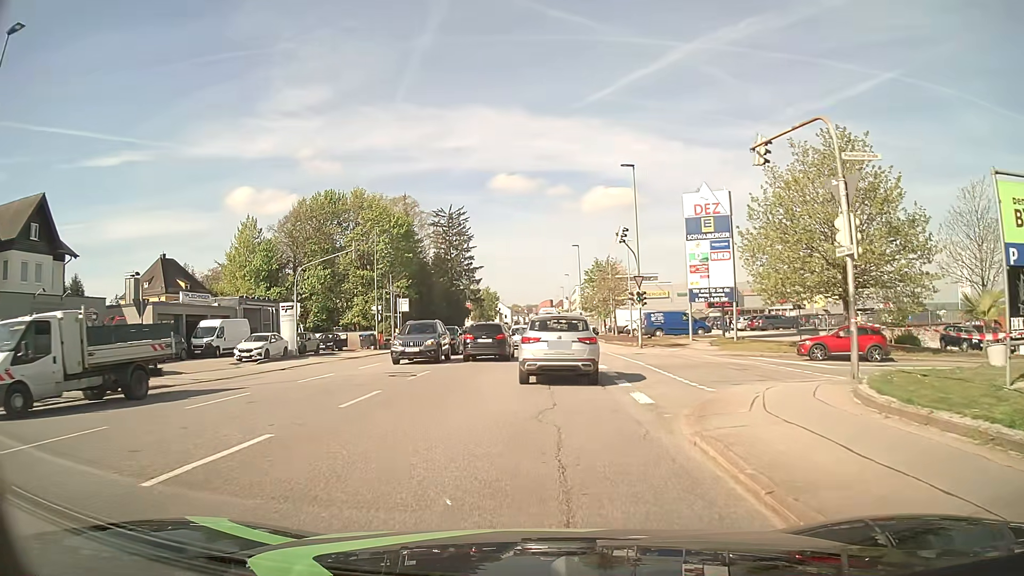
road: tertiary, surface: asphalt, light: Day
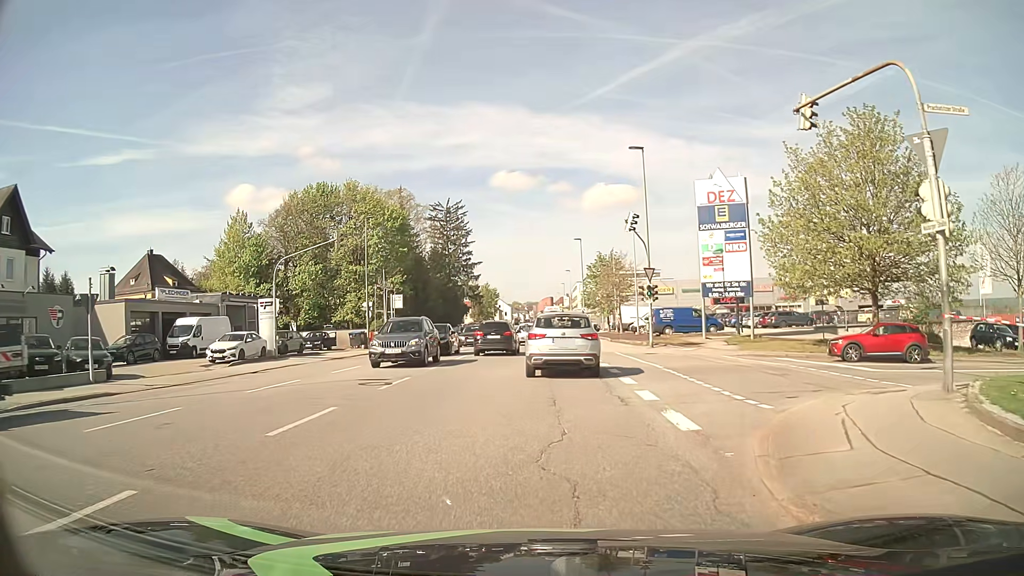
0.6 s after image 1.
(0.0, +3.2) m; 0°
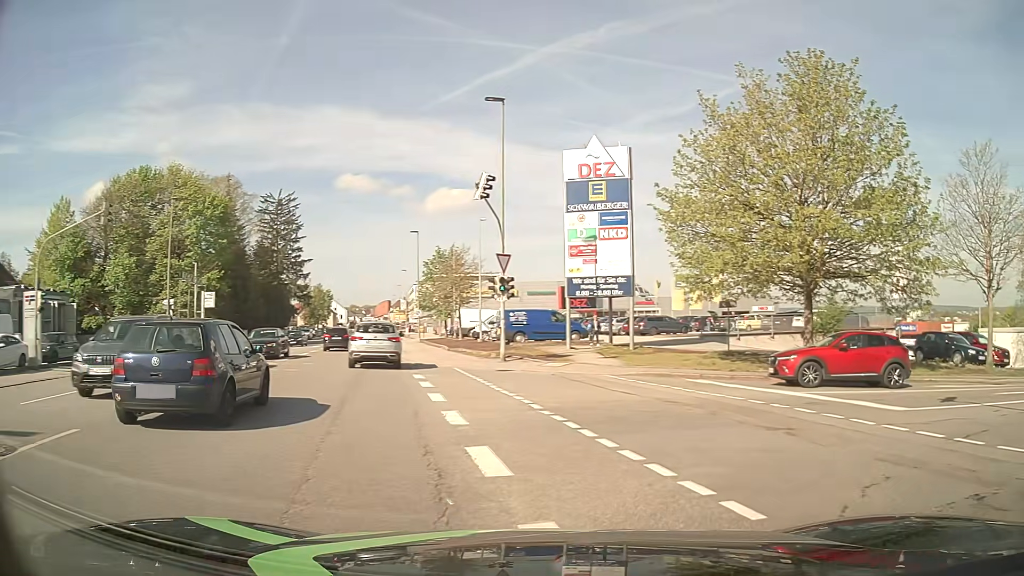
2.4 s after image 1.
(+0.4, +8.5) m; +12°
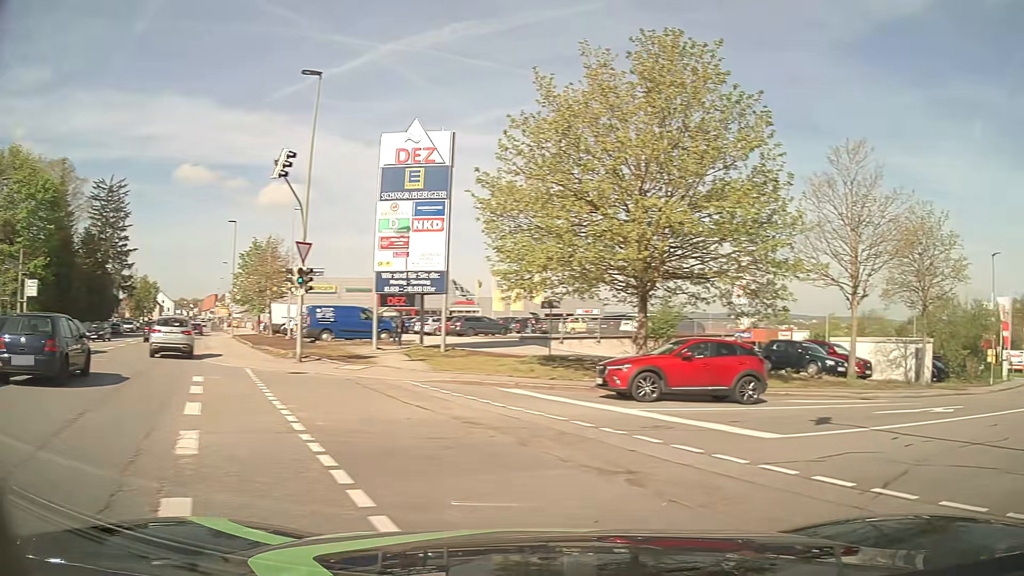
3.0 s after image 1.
(+0.3, +2.5) m; +14°
